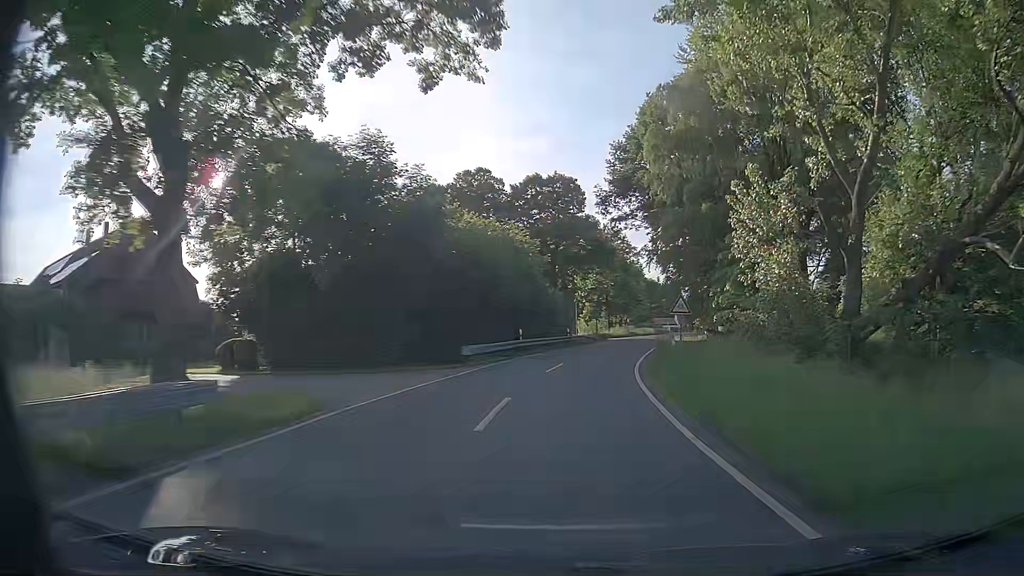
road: tertiary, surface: asphalt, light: Day
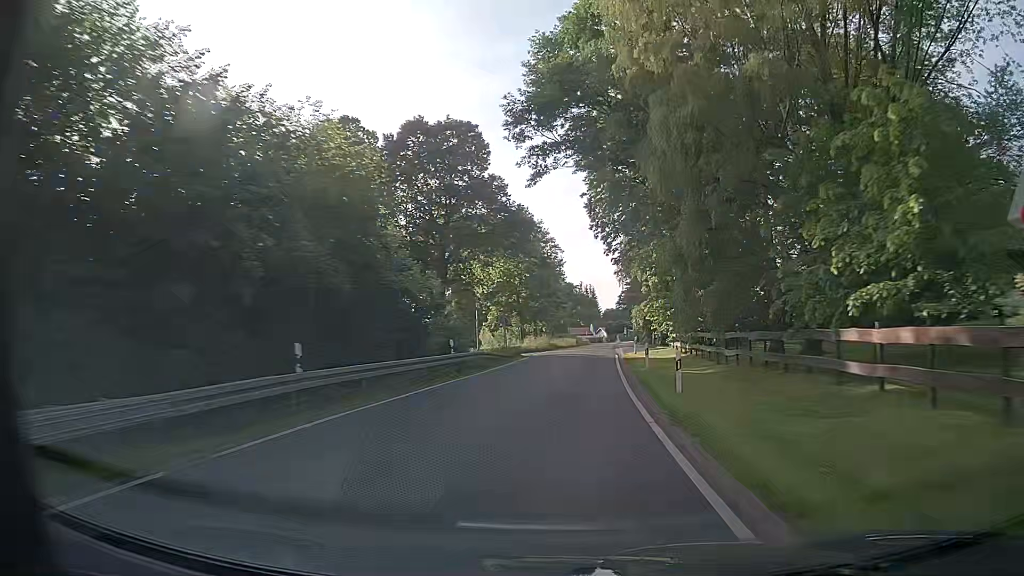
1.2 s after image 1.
(+1.4, +22.5) m; +8°
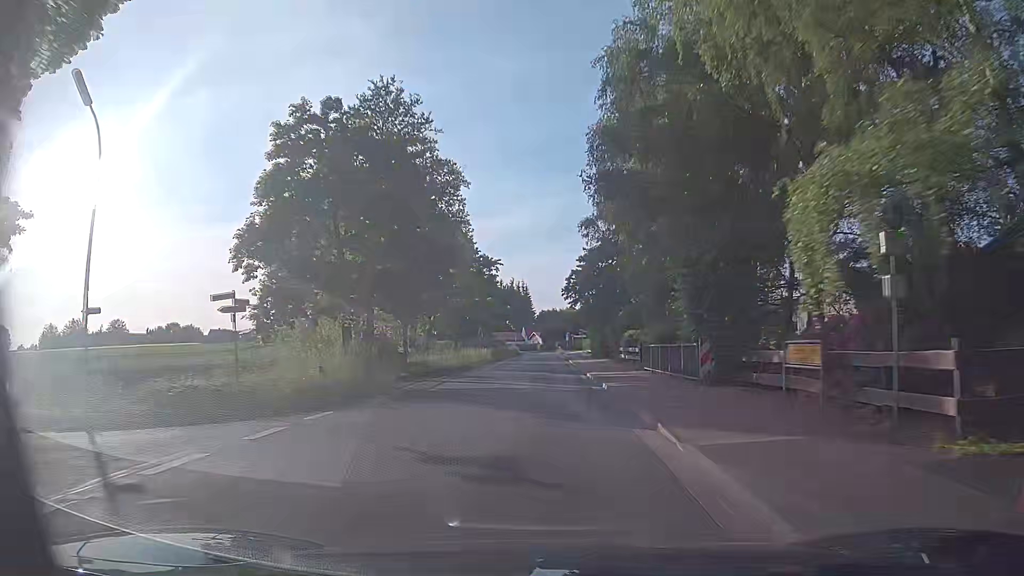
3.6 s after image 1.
(+2.9, +45.2) m; +5°
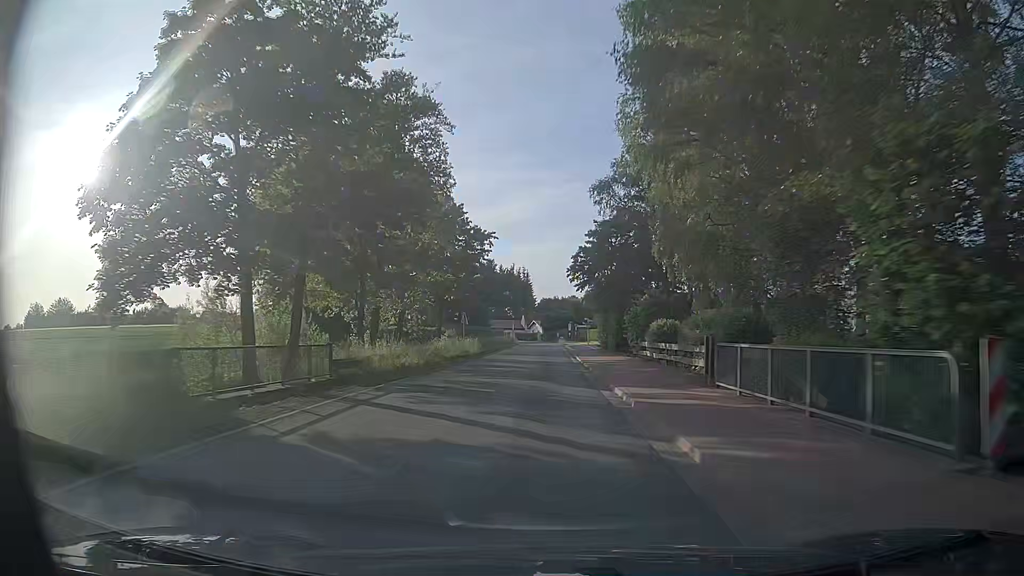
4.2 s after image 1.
(-0.1, +11.3) m; 0°
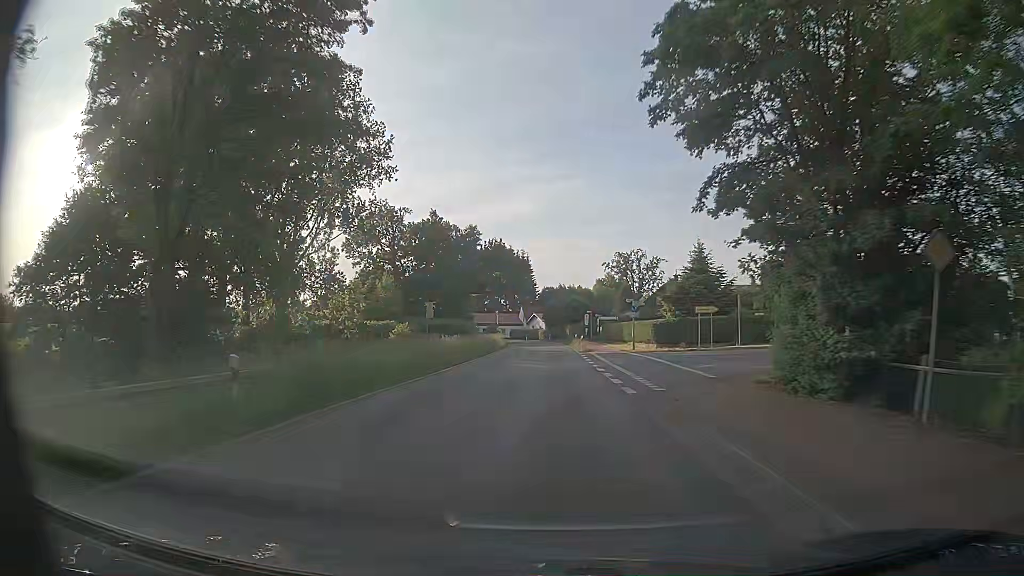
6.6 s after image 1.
(-0.6, +43.3) m; -1°
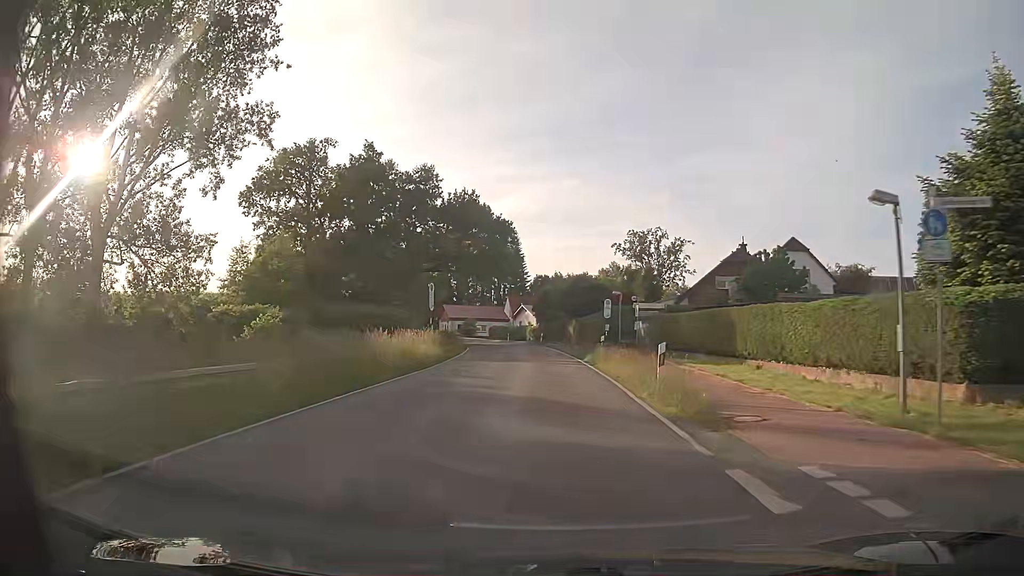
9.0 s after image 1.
(+0.3, +36.6) m; +1°
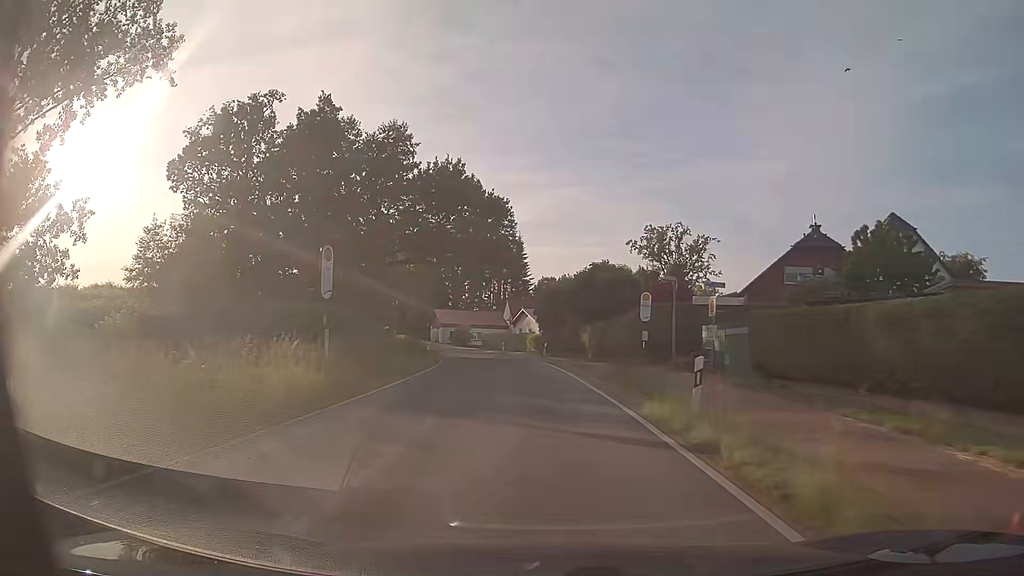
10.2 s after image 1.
(0.0, +16.7) m; -1°
(0, +10) (0, +20) (-1, +30) (-2, +40) (-3, +50) (-5, +60) (-7, +69) (-10, +79) (-13, +89) (-16, +98) m
